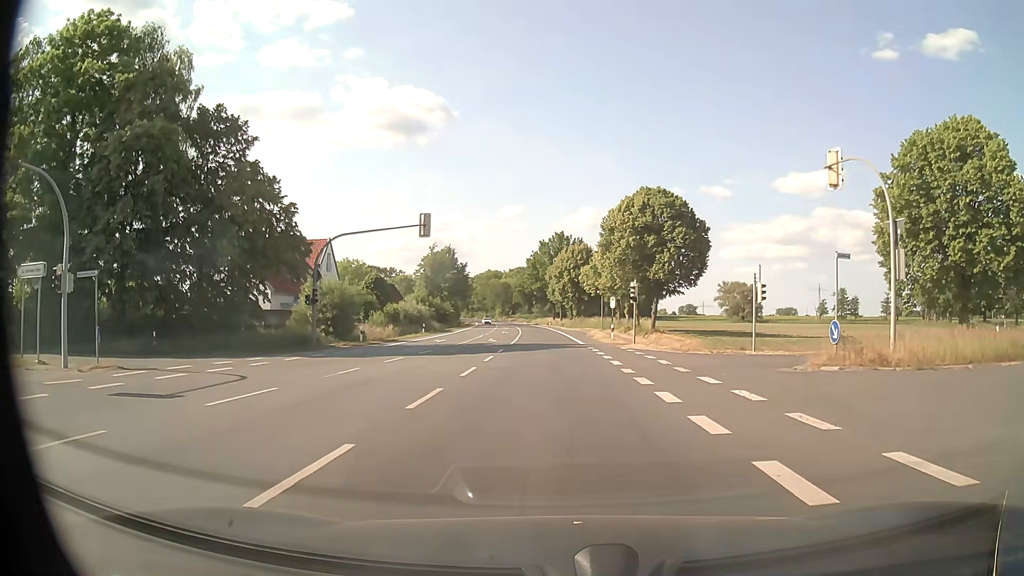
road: primary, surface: asphalt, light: Day
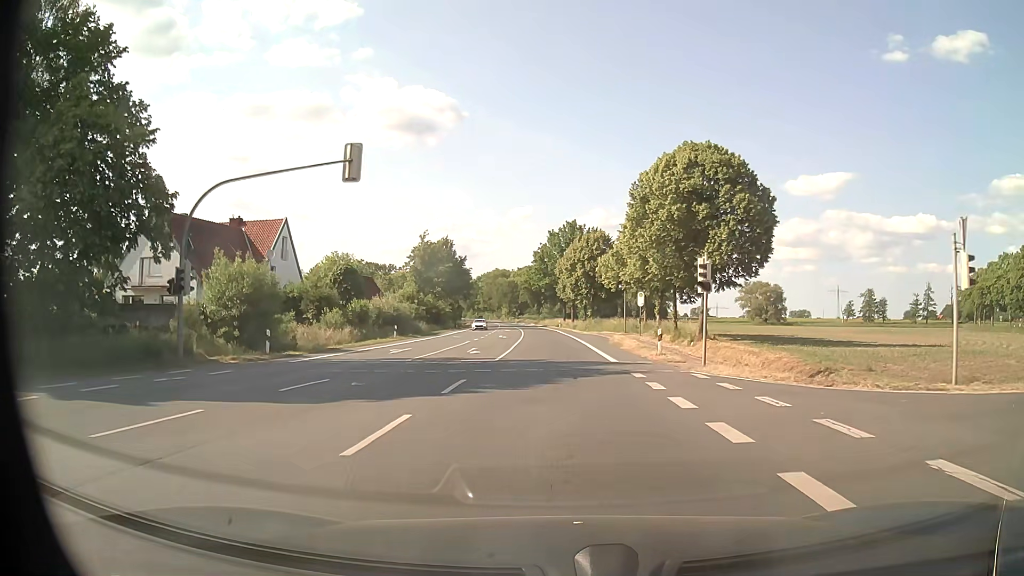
(-0.1, +16.1) m; -1°
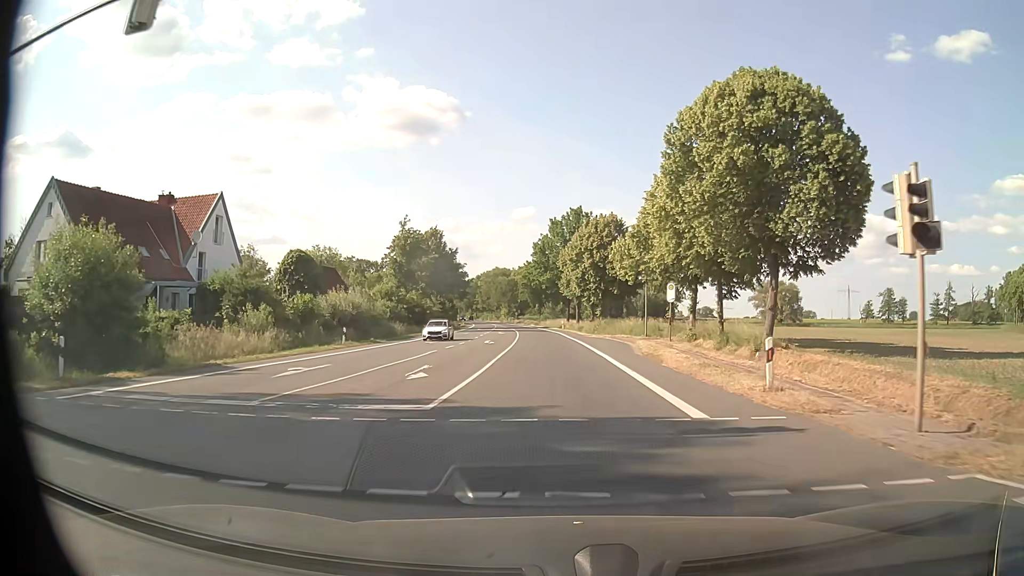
(0.0, +13.6) m; 0°
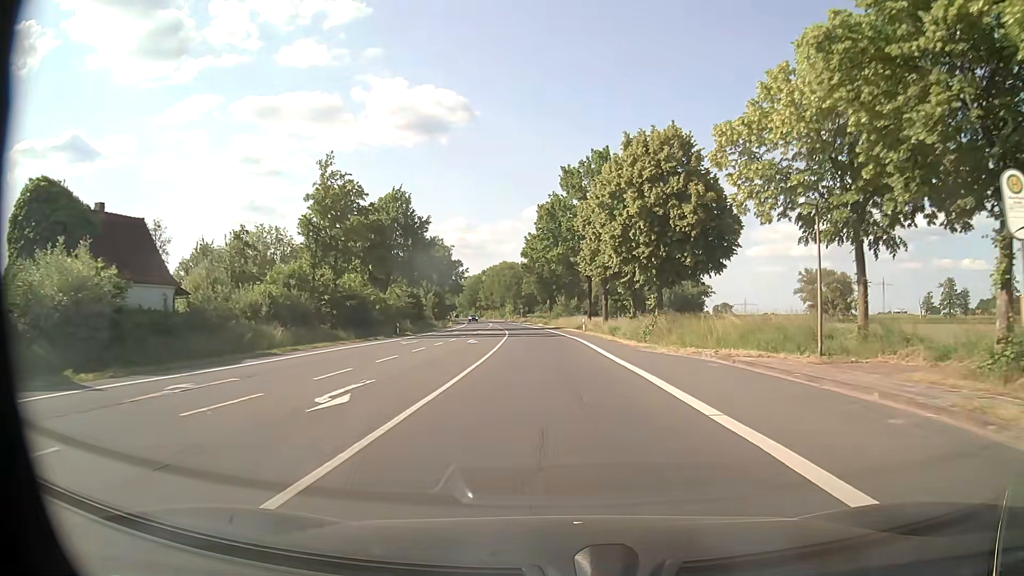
(-0.4, +32.4) m; -1°
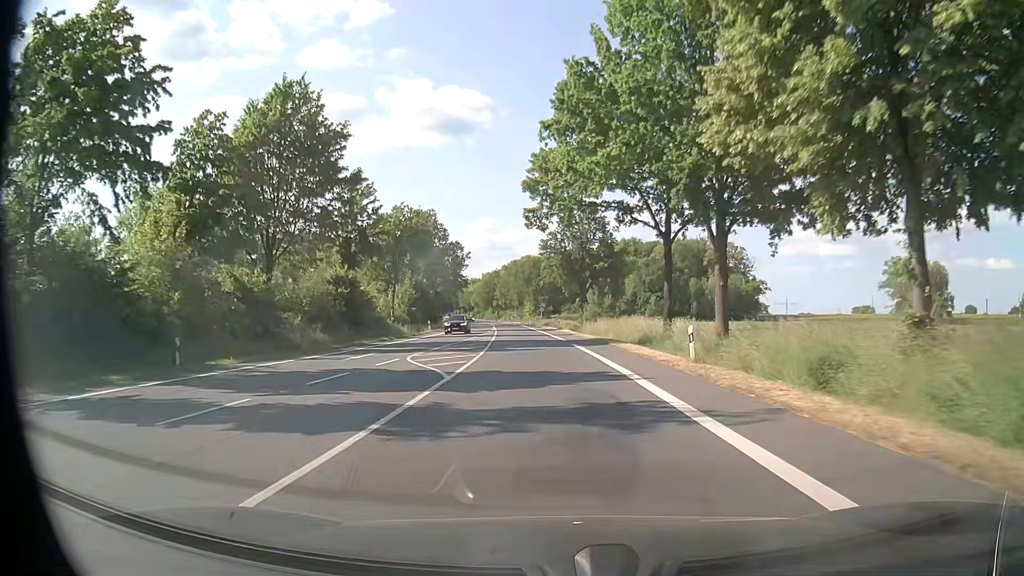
(-0.8, +37.4) m; -2°
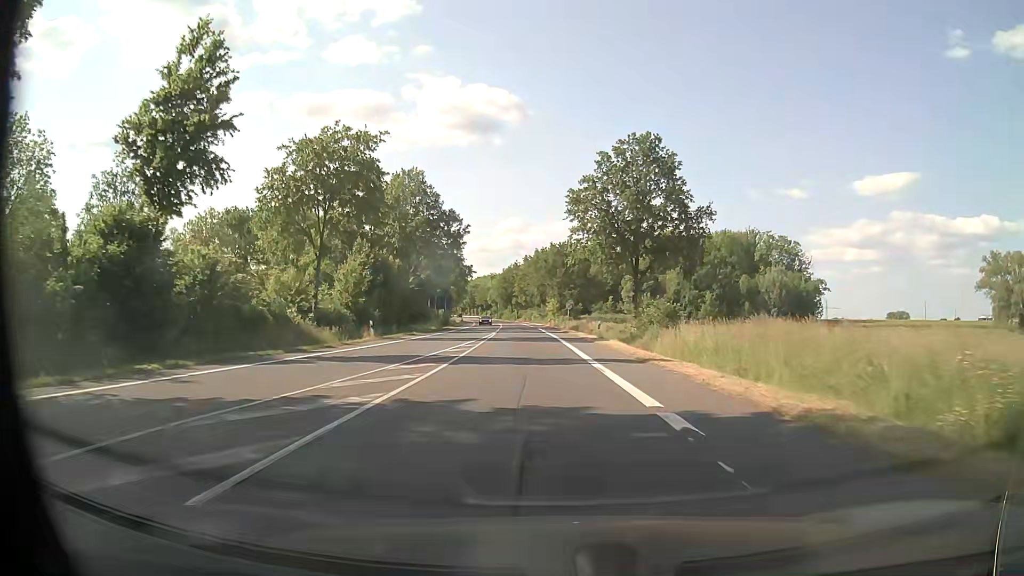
(-0.9, +30.5) m; -2°
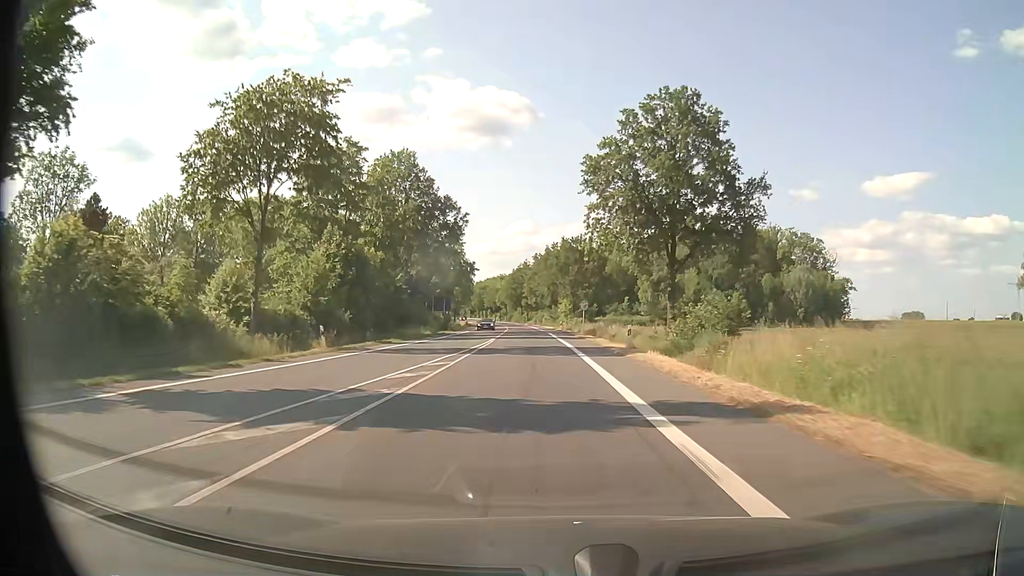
(-0.1, +10.6) m; -1°
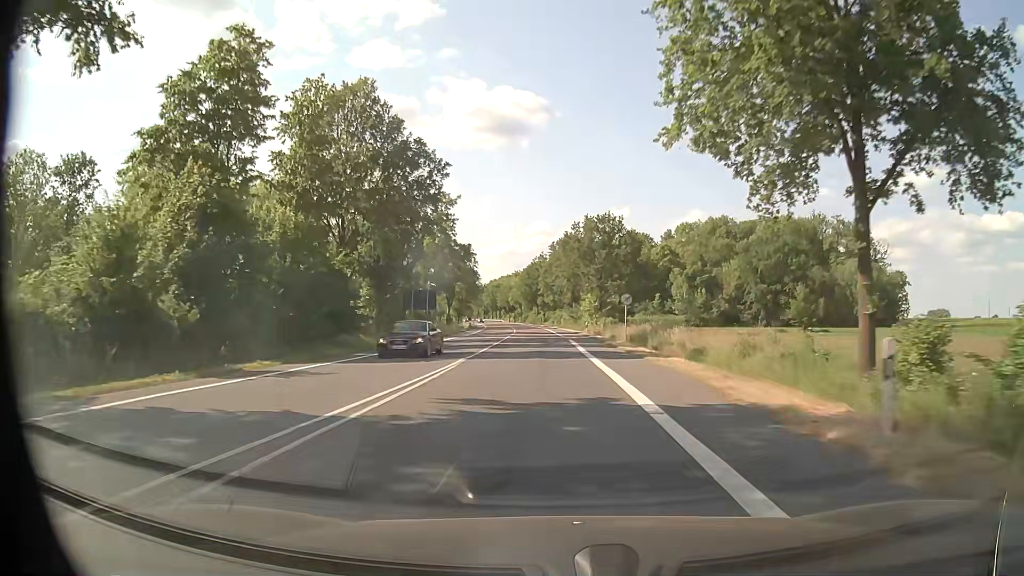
(-0.4, +21.8) m; -1°
(0, +10) (0, +20) (-1, +30) (-1, +40) (-1, +50) (-2, +60) (-2, +70) (-3, +80) (-3, +90) (-4, +100) m
